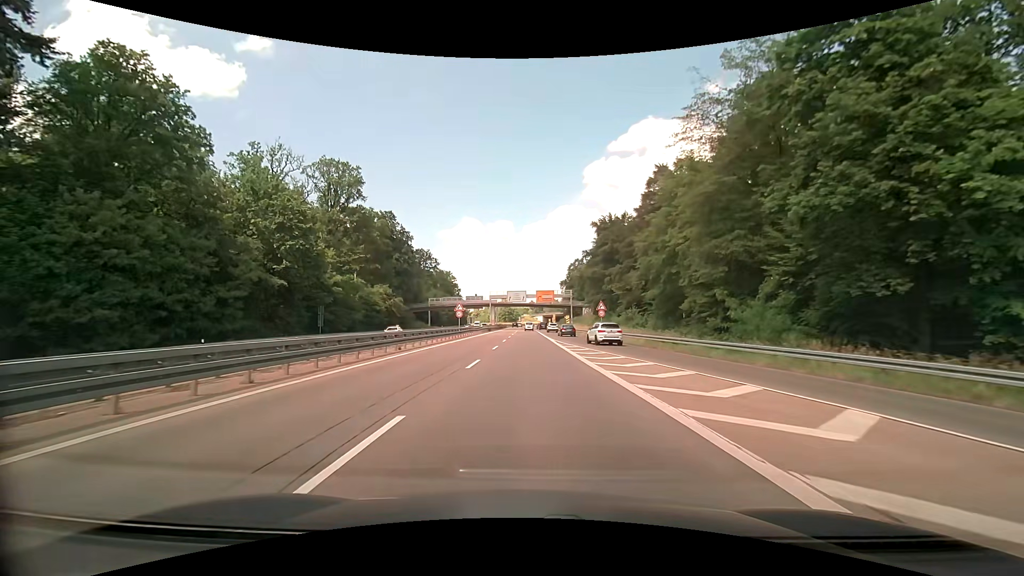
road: trunk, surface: asphalt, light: Day
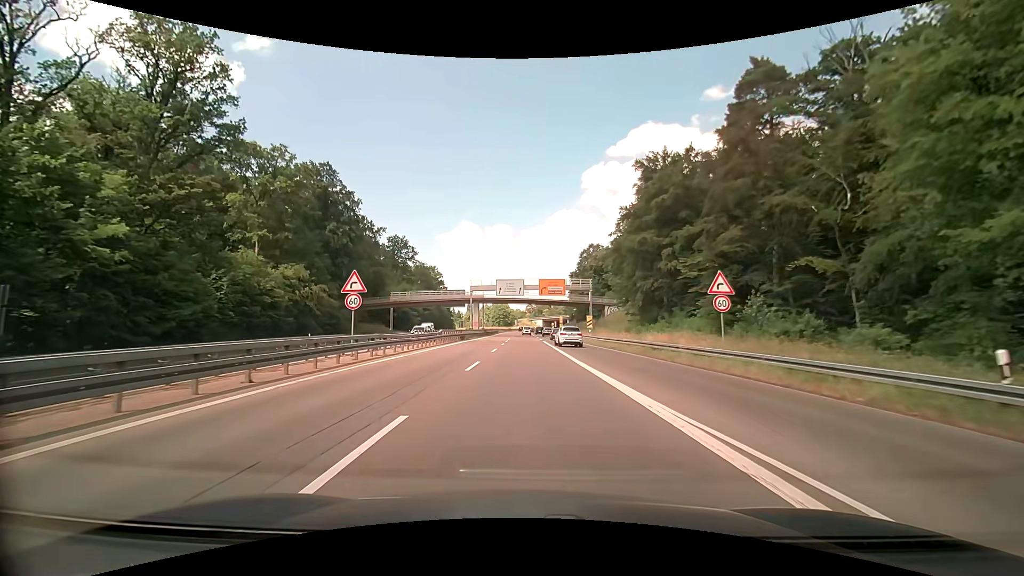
(-0.1, +35.9) m; 0°
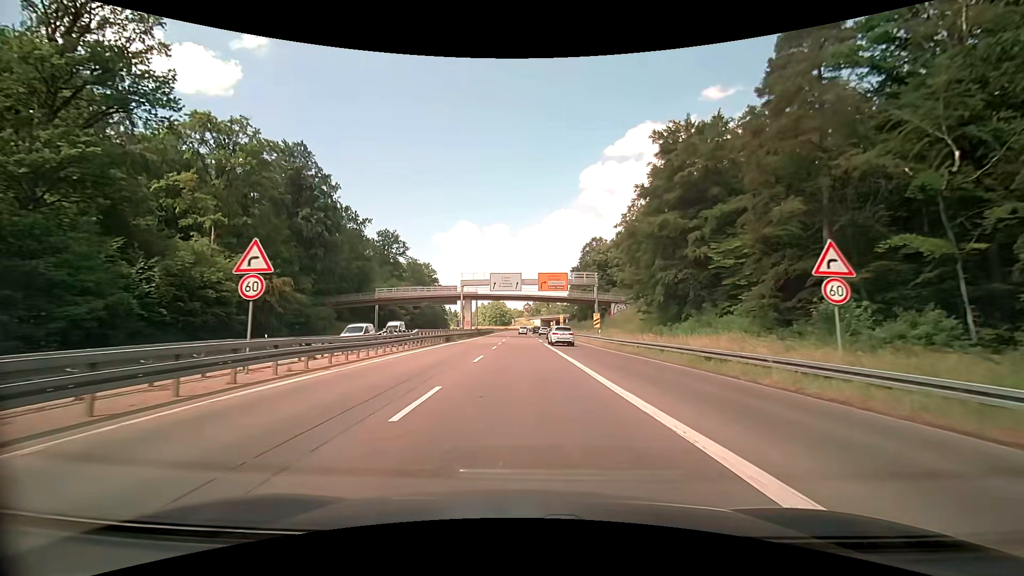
(0.0, +8.4) m; 0°
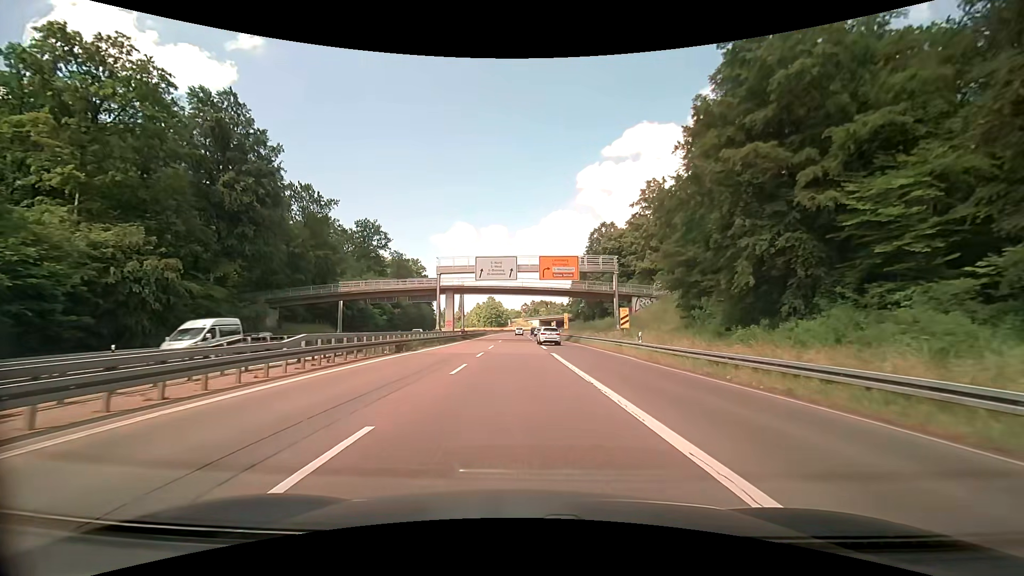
(0.0, +16.5) m; 0°
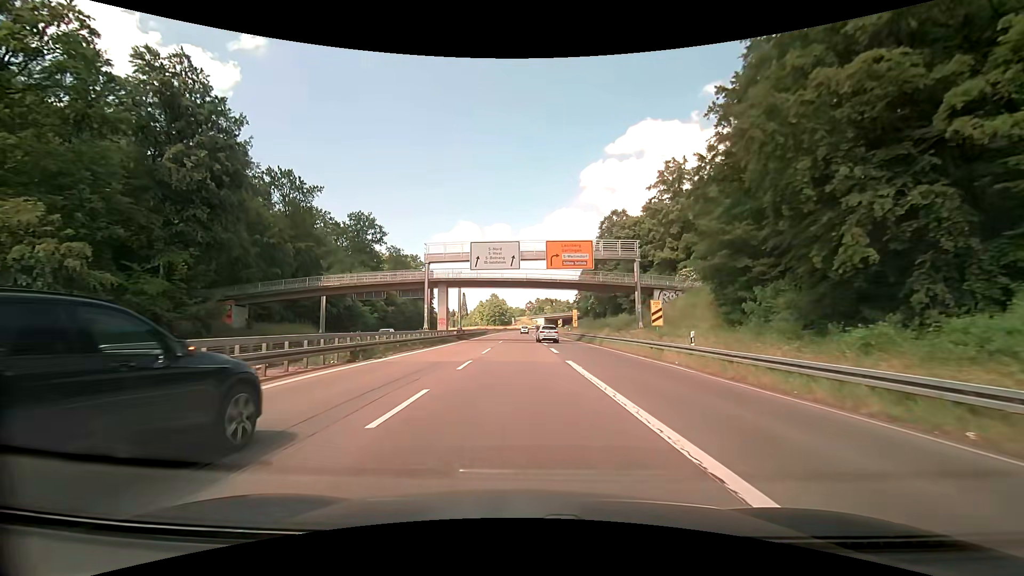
(0.0, +8.1) m; -1°
